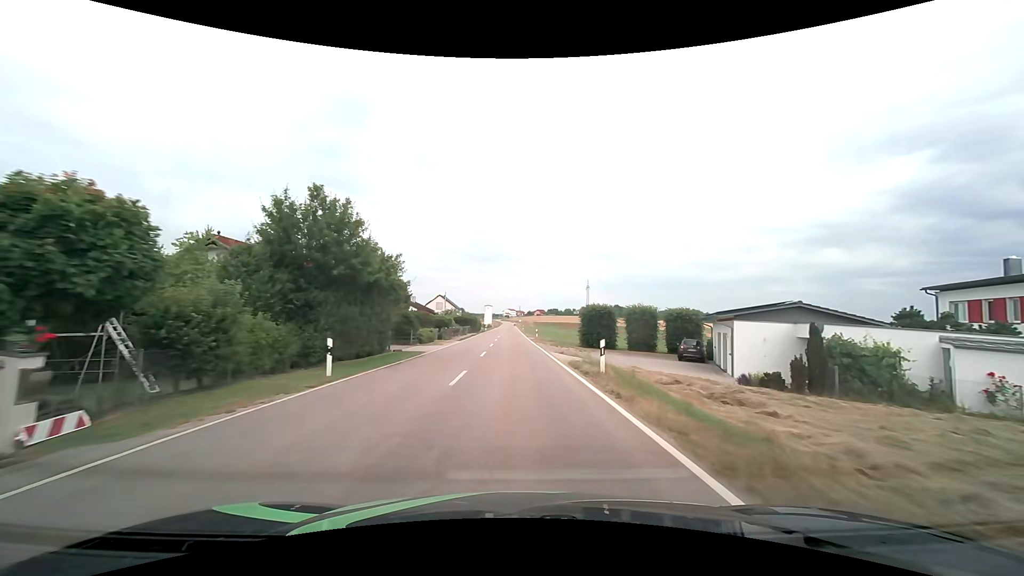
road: tertiary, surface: asphalt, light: Day
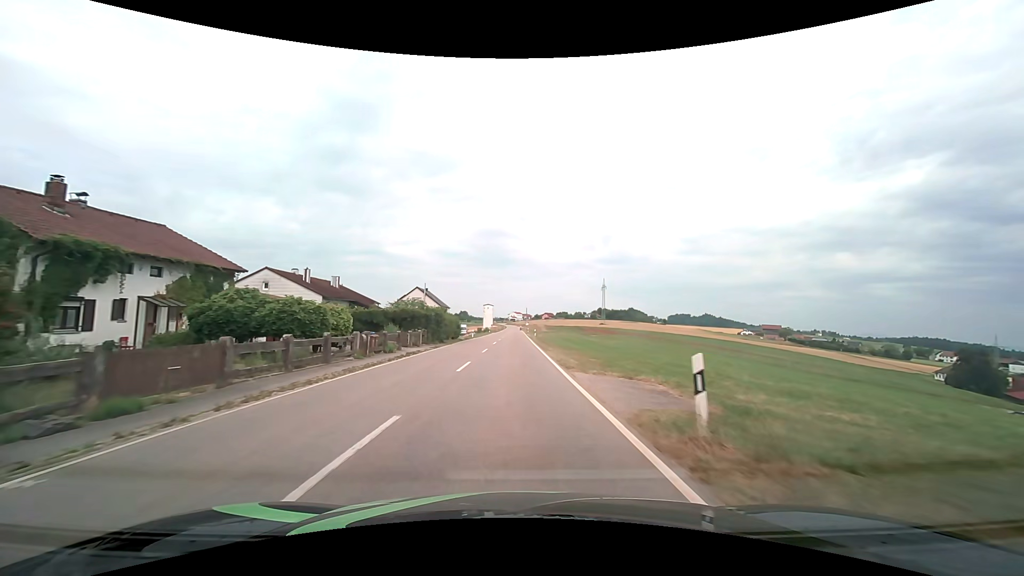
(-0.3, +43.1) m; -1°
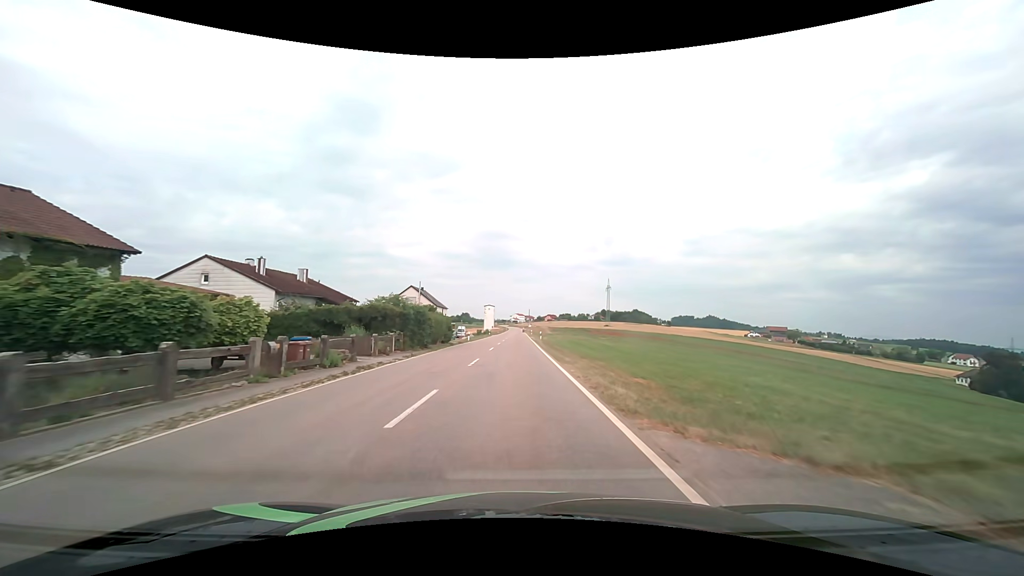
(0.0, +8.5) m; 0°
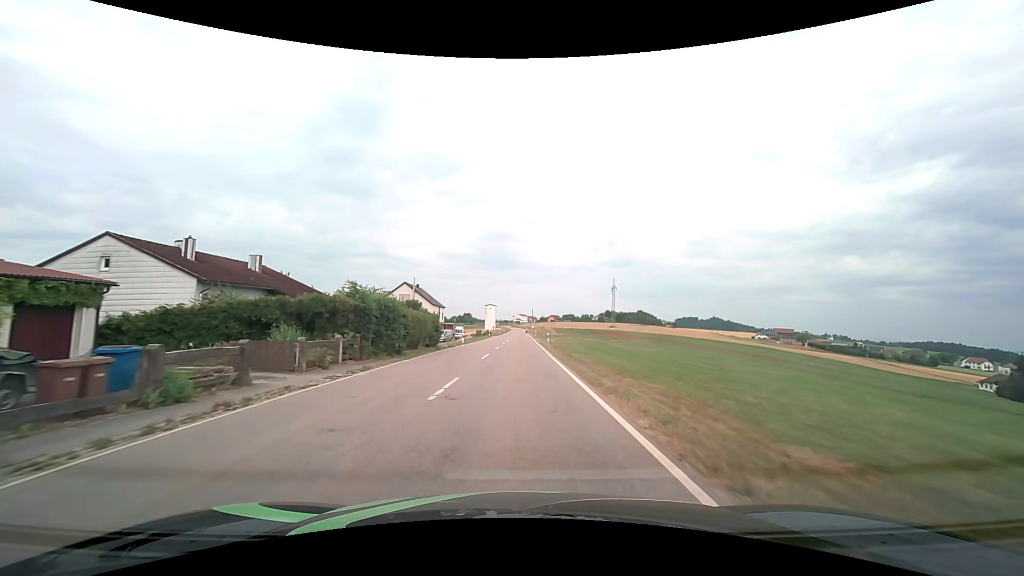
(0.0, +8.4) m; 0°
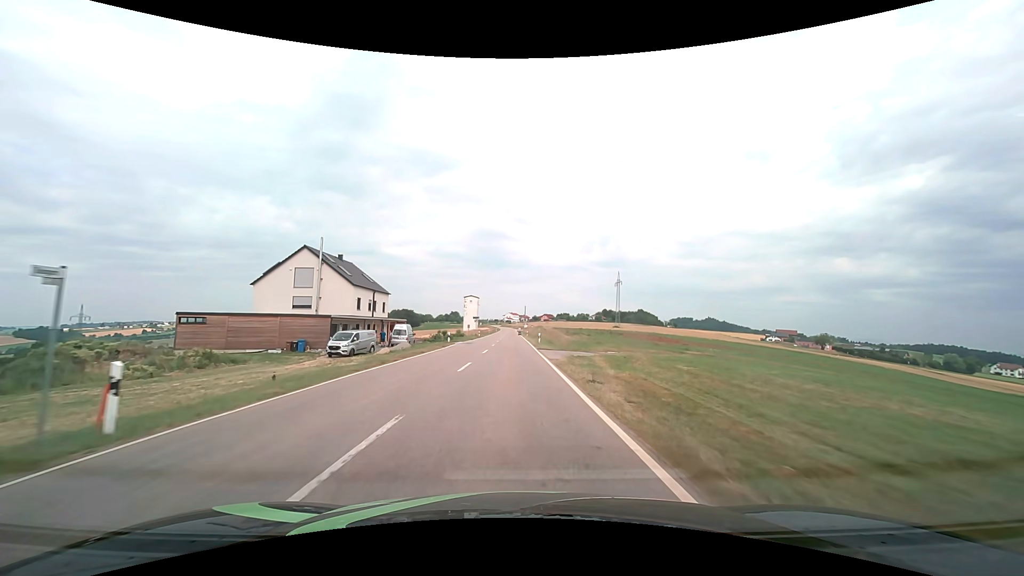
(+0.4, +41.3) m; +1°
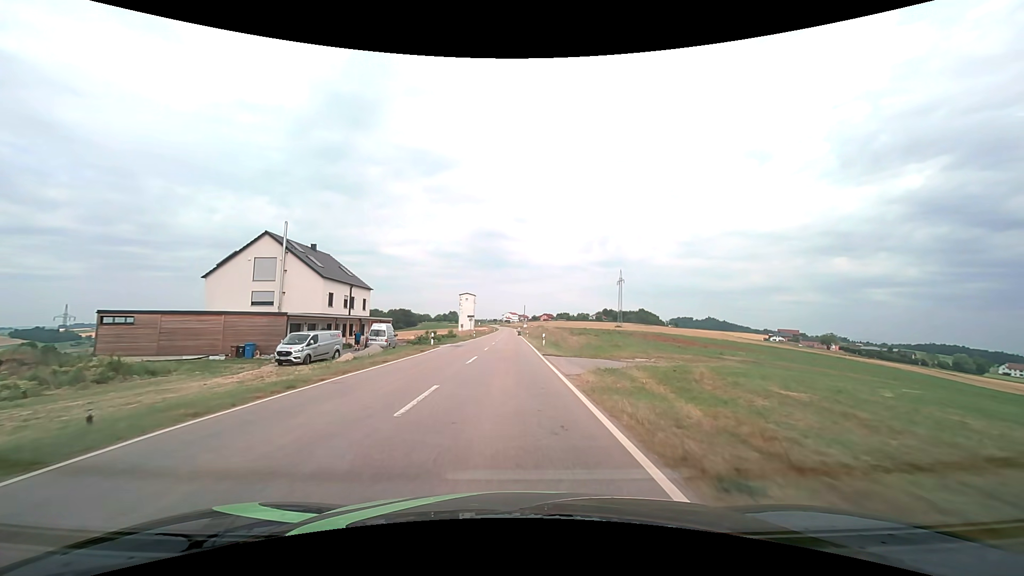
(0.0, +8.1) m; 0°
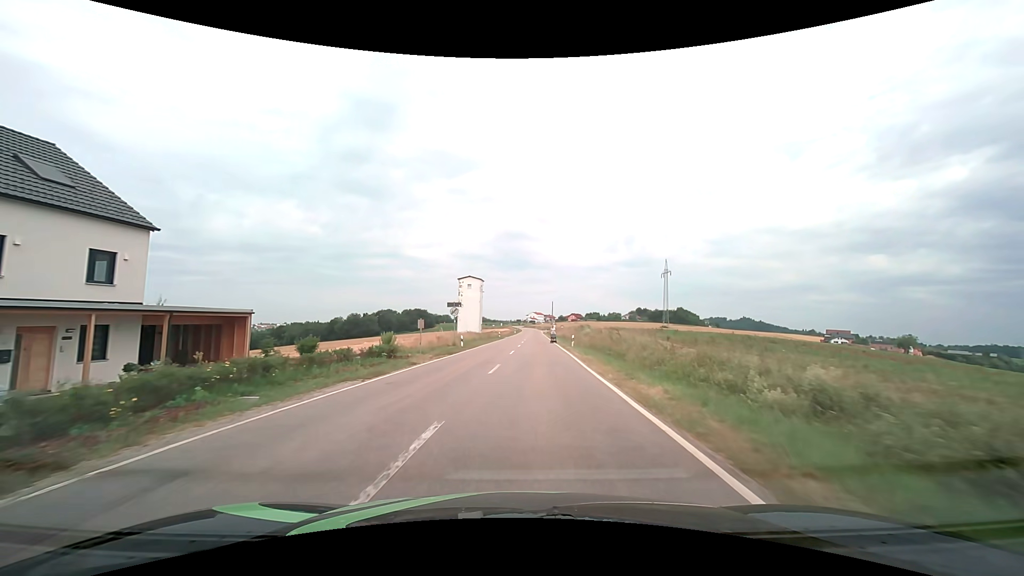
(-0.6, +39.3) m; -3°
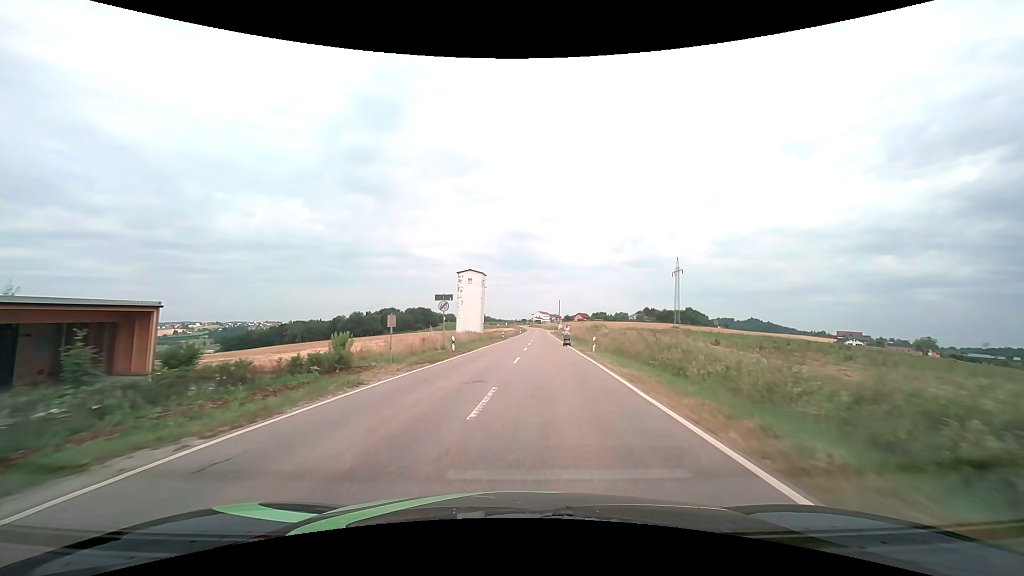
(-0.1, +7.7) m; -1°
